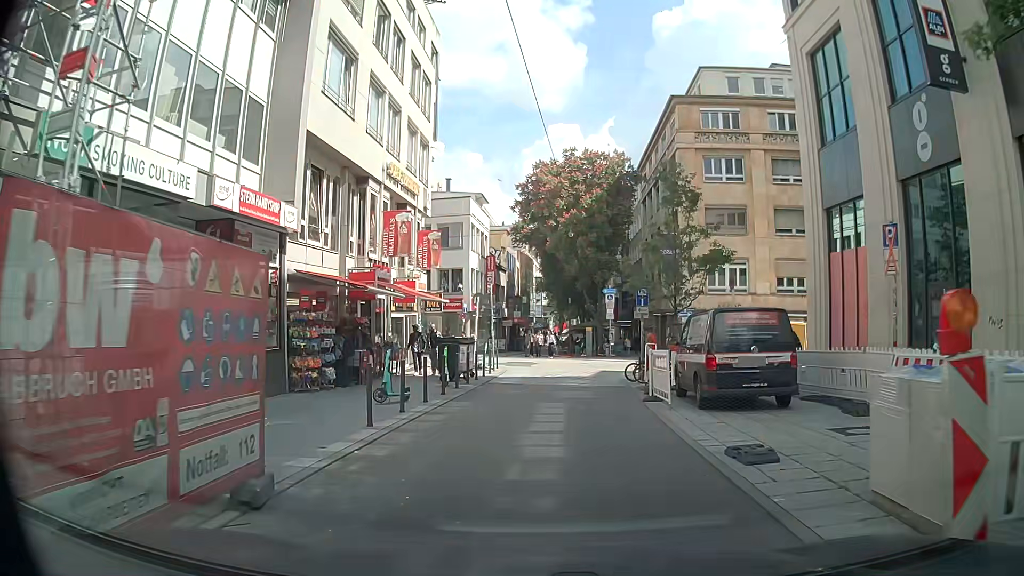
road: residential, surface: asphalt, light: Day
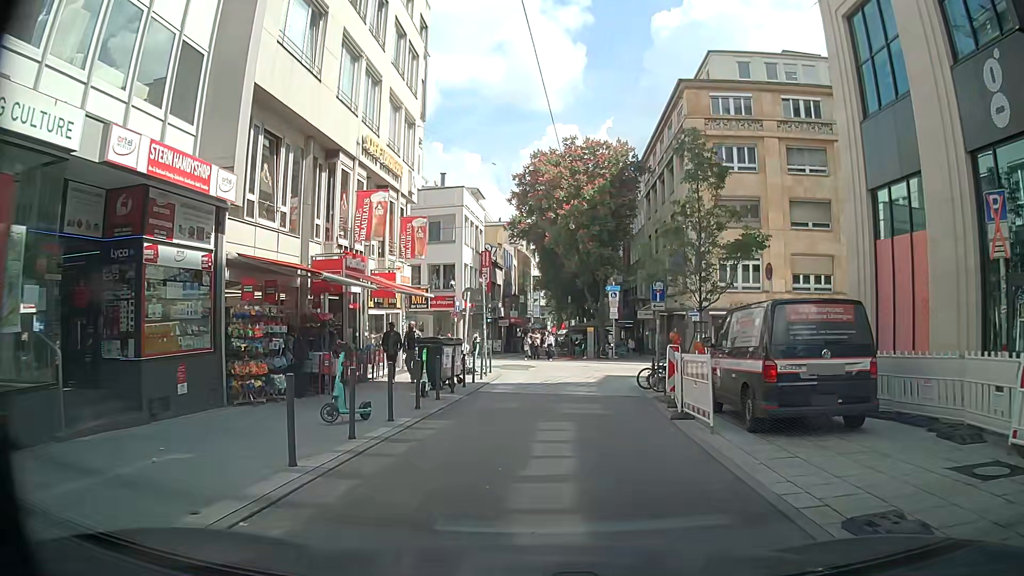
(0.0, +3.2) m; -1°
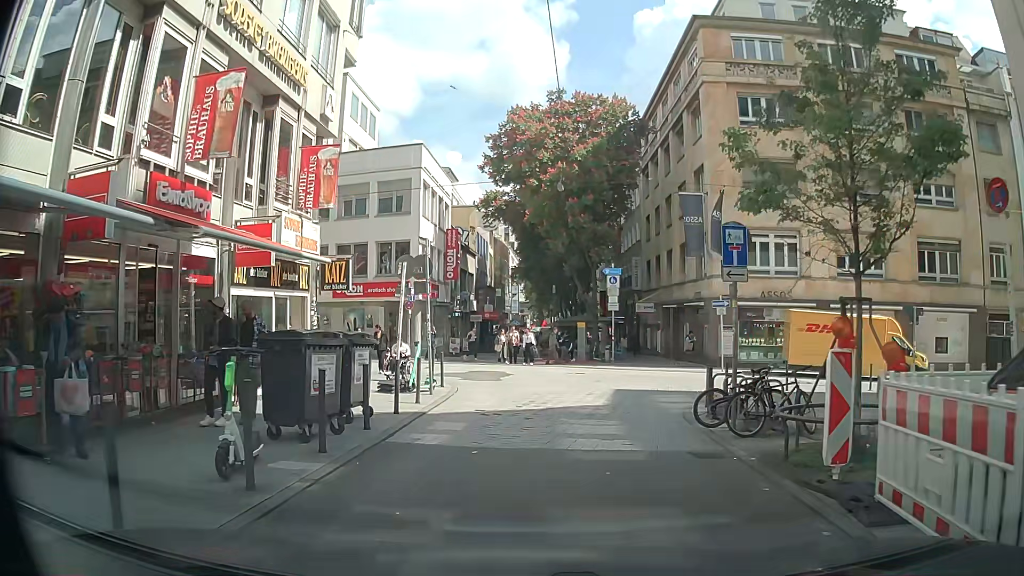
(+0.4, +9.1) m; 0°
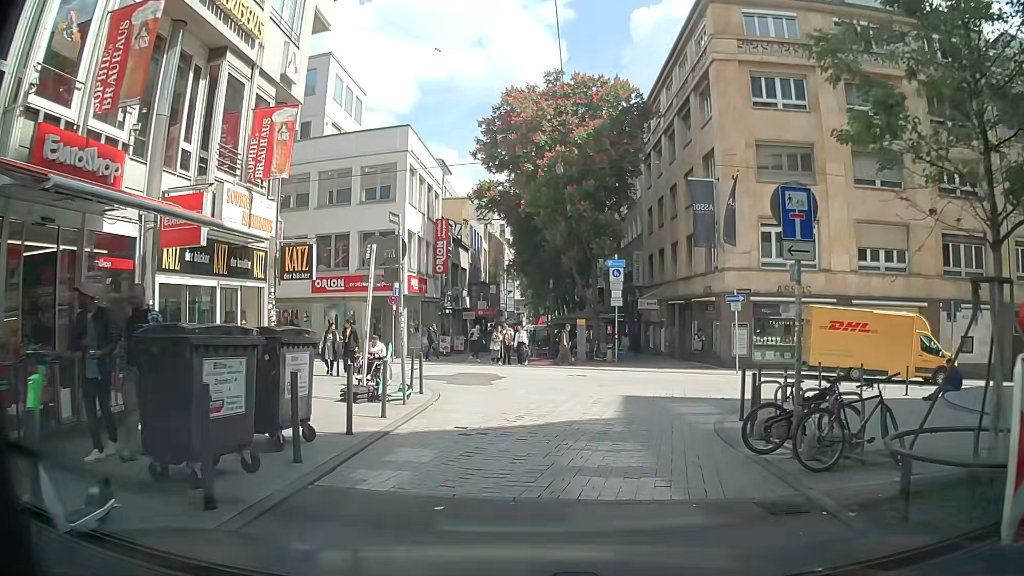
(0.0, +2.7) m; -1°
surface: paving_stones
